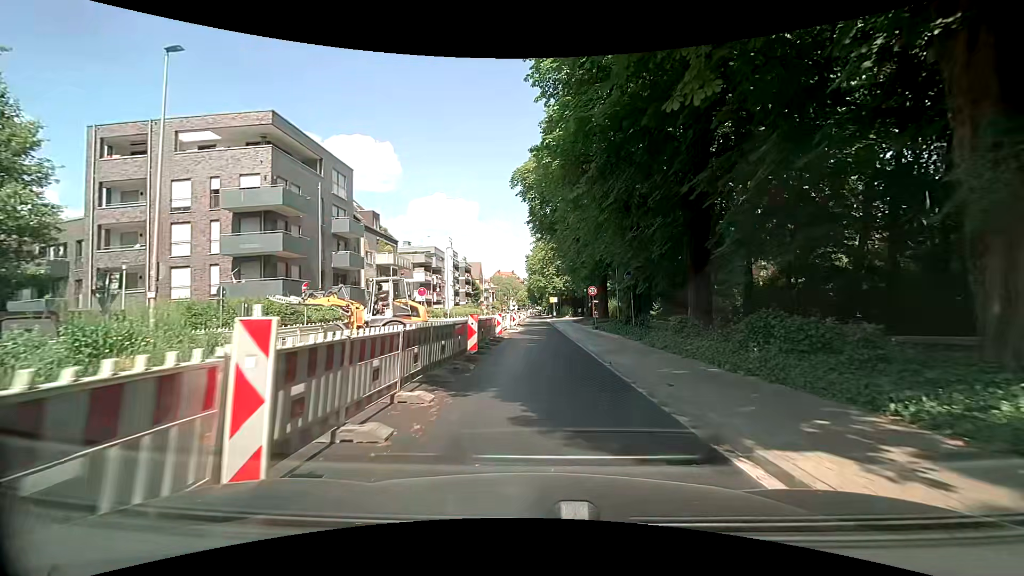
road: secondary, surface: asphalt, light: Day
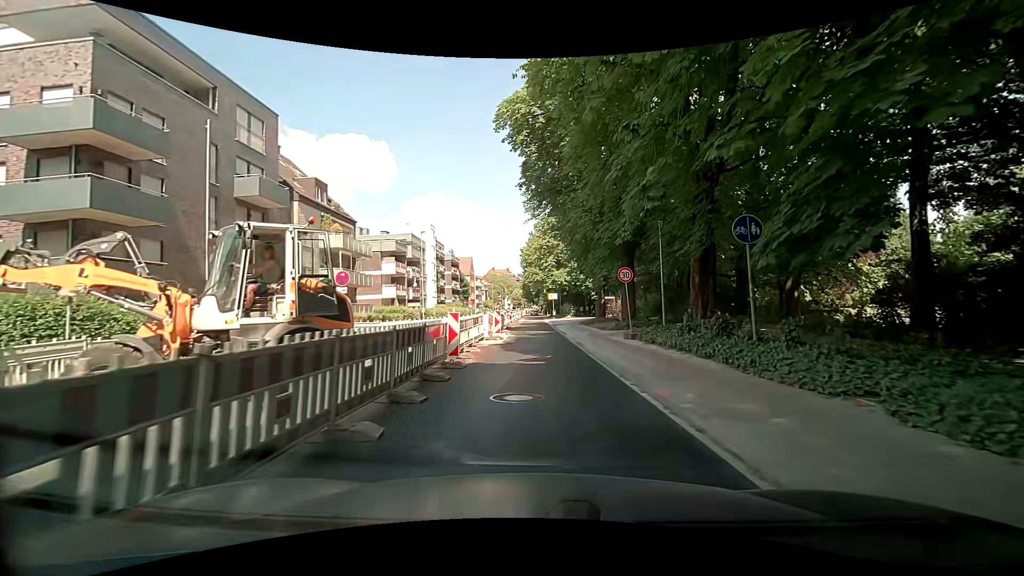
(-0.2, +13.2) m; -1°
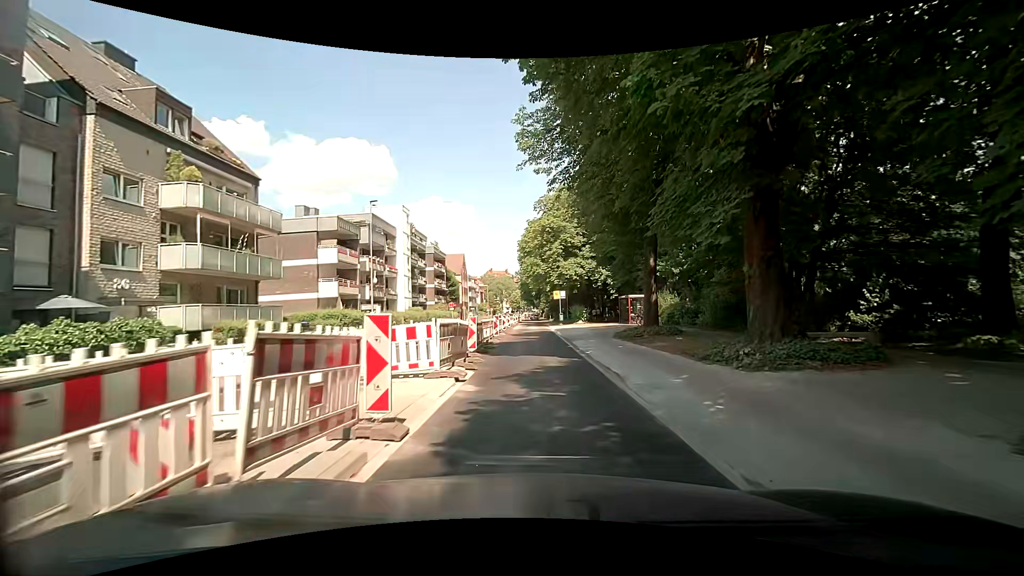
(+0.3, +17.4) m; -2°
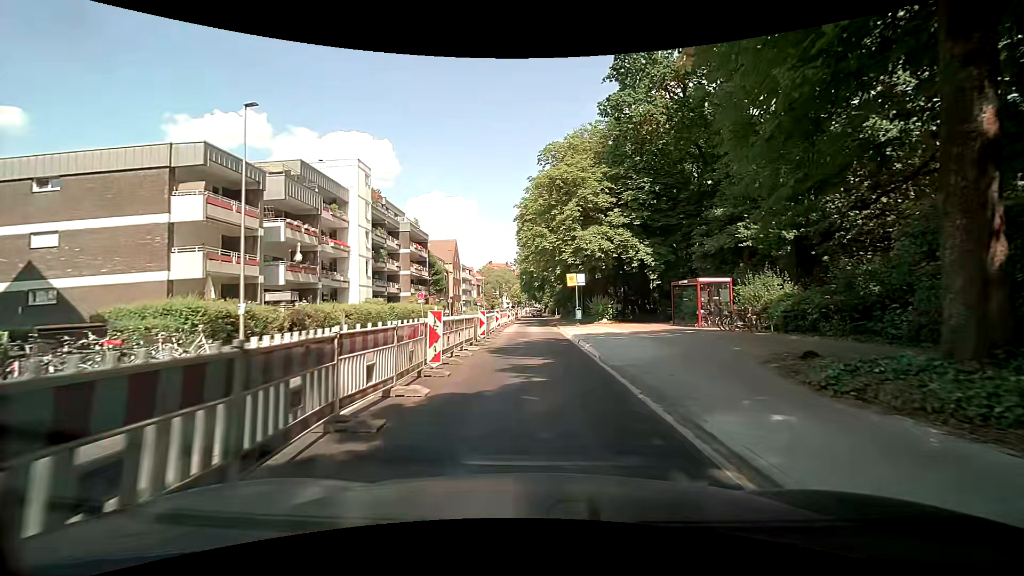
(+0.8, +17.2) m; +1°
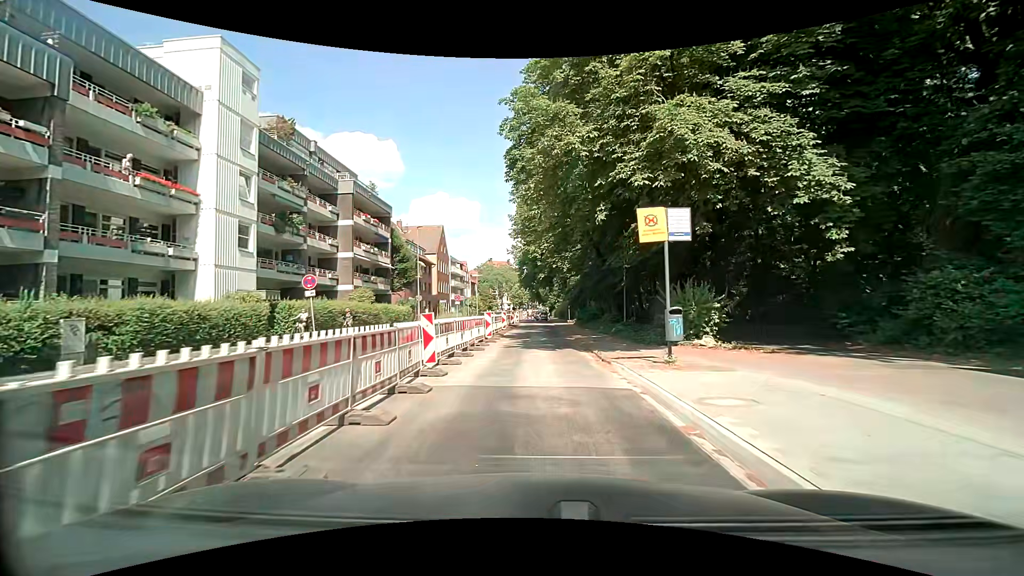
(+0.6, +21.4) m; 0°
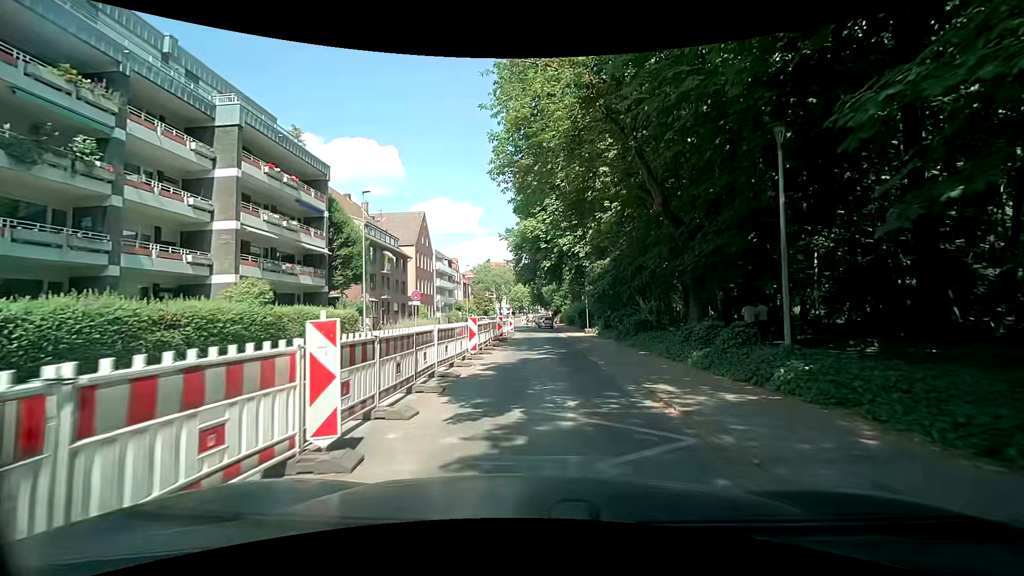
(+0.2, +16.9) m; 0°
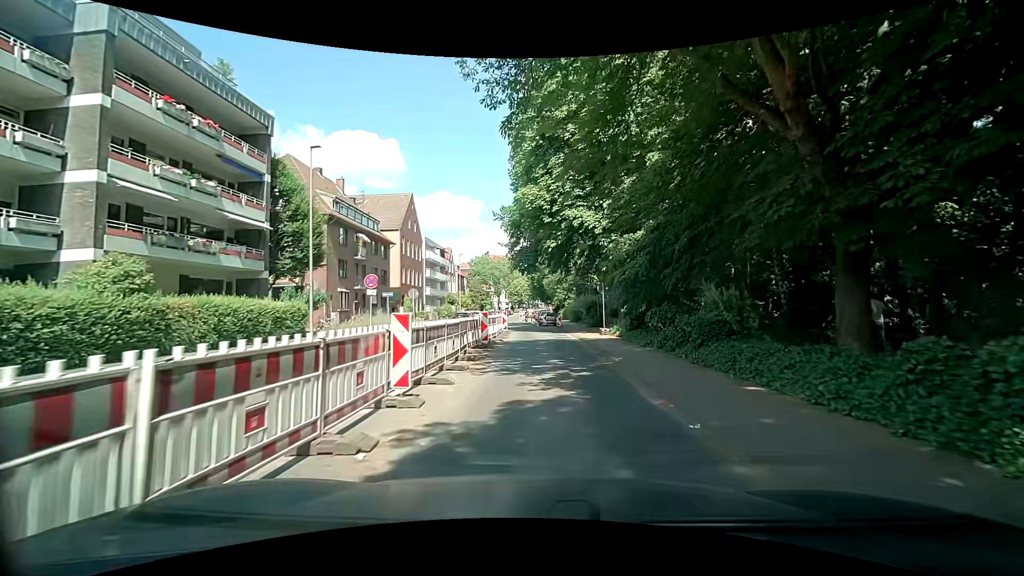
(+0.1, +8.4) m; +1°
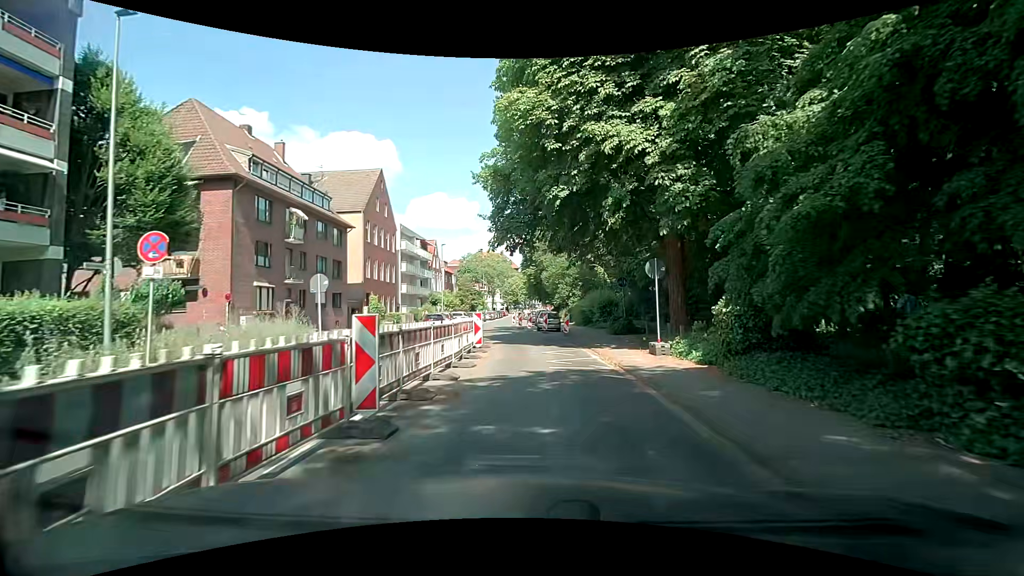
(-0.1, +12.5) m; 0°
(0, +10) (0, +20) (-1, +30) (-2, +40) (-3, +50) (-4, +60) (-4, +70) (-3, +80) (-3, +90) (-3, +100) m
